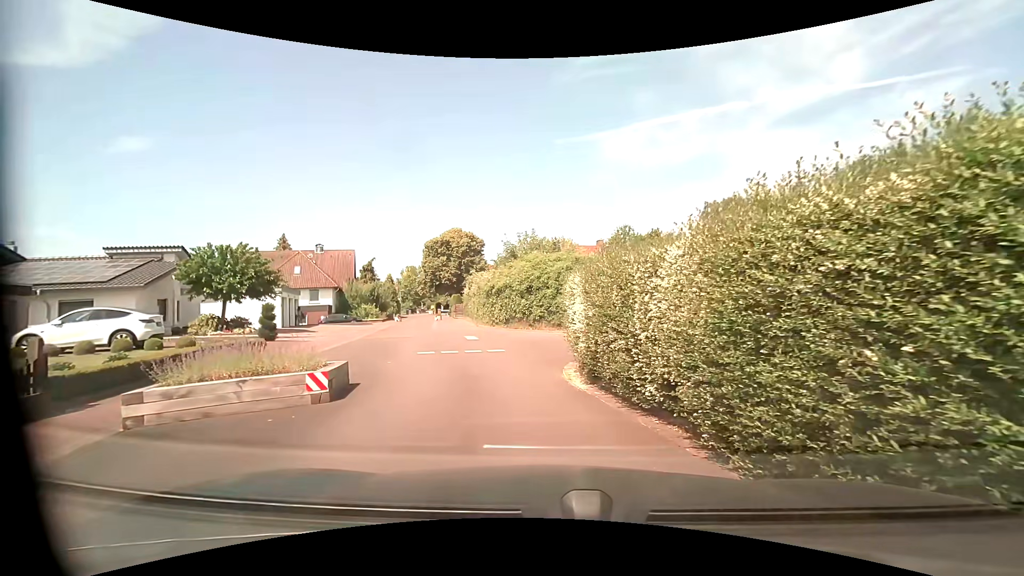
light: Day
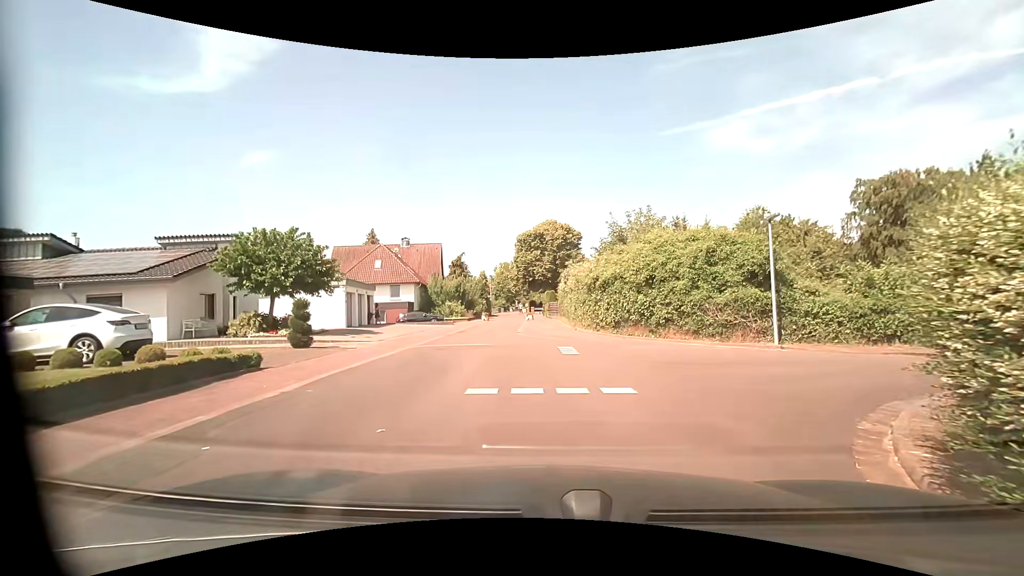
(-0.7, +7.4) m; -11°
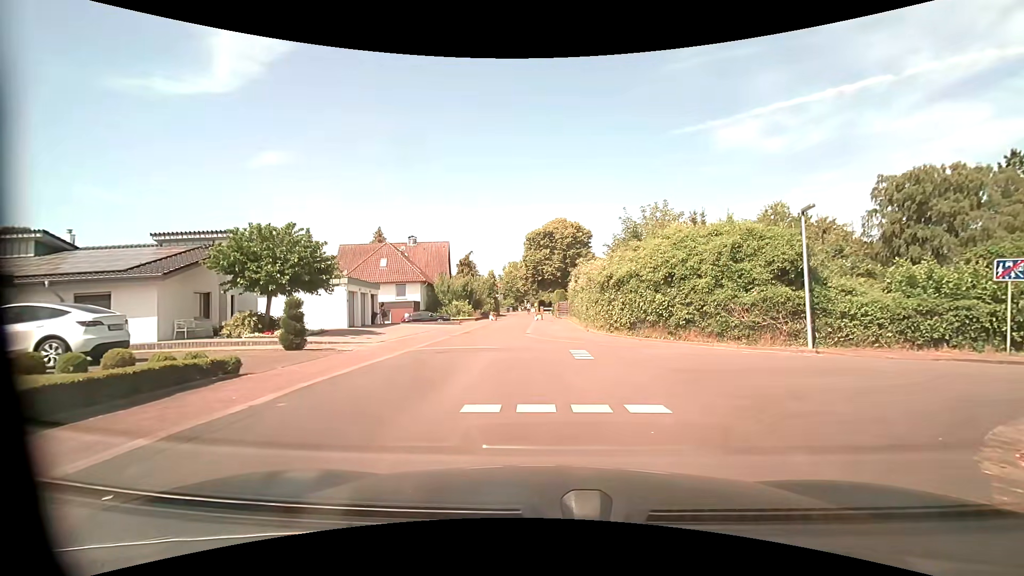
(0.0, +1.3) m; -2°
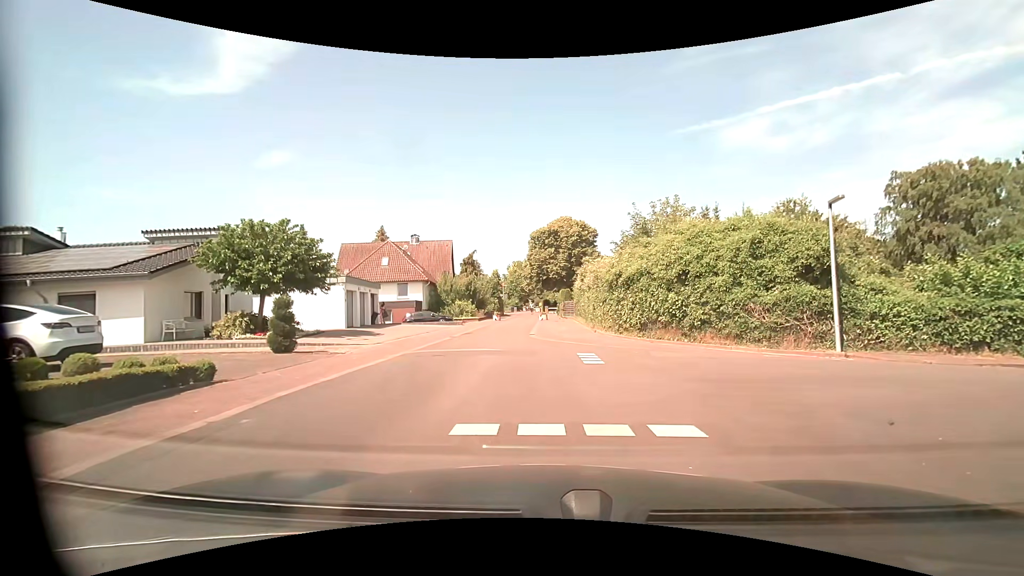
(0.0, +1.1) m; 0°
